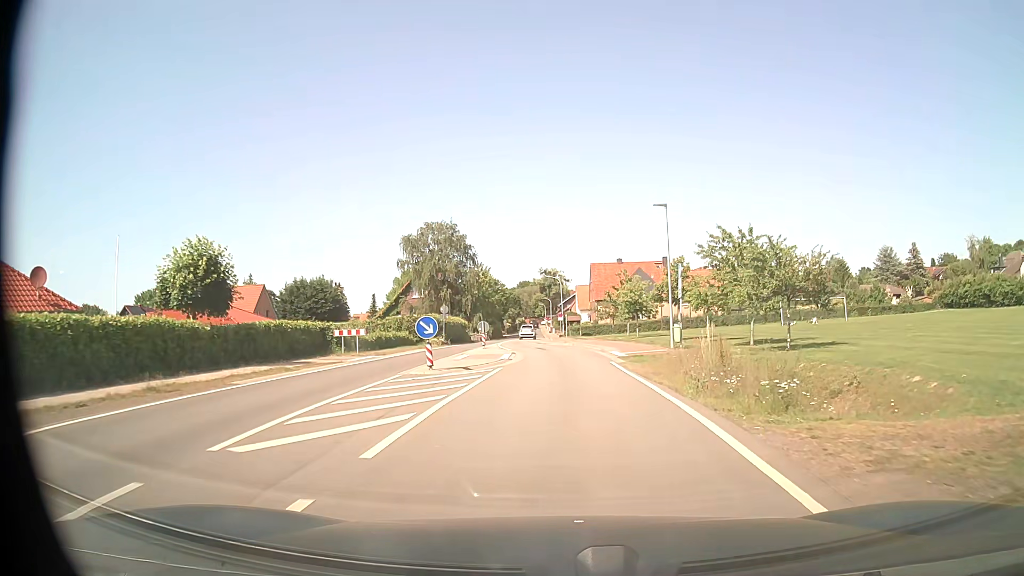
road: tertiary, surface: asphalt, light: Day
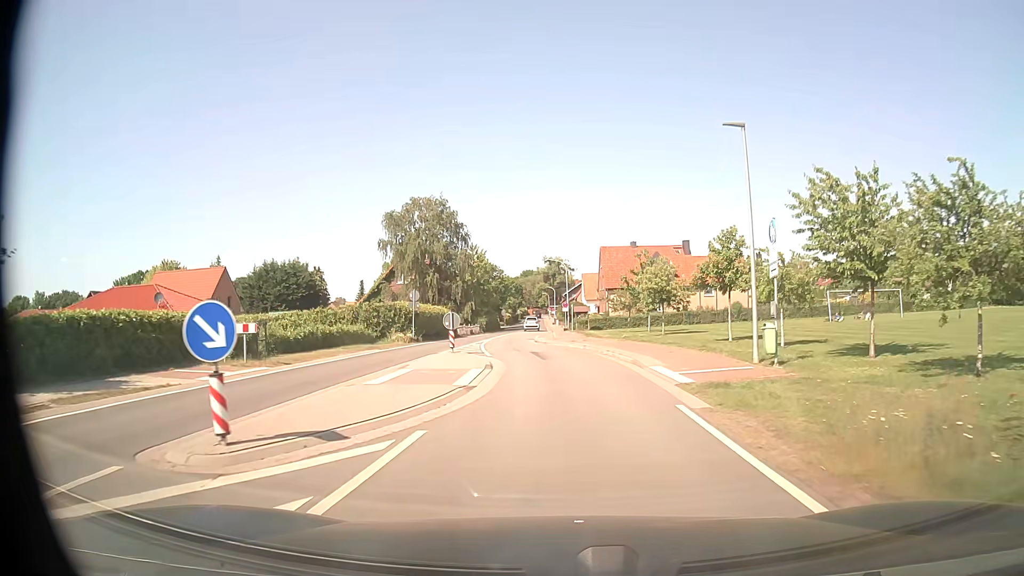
(0.0, +11.9) m; -1°
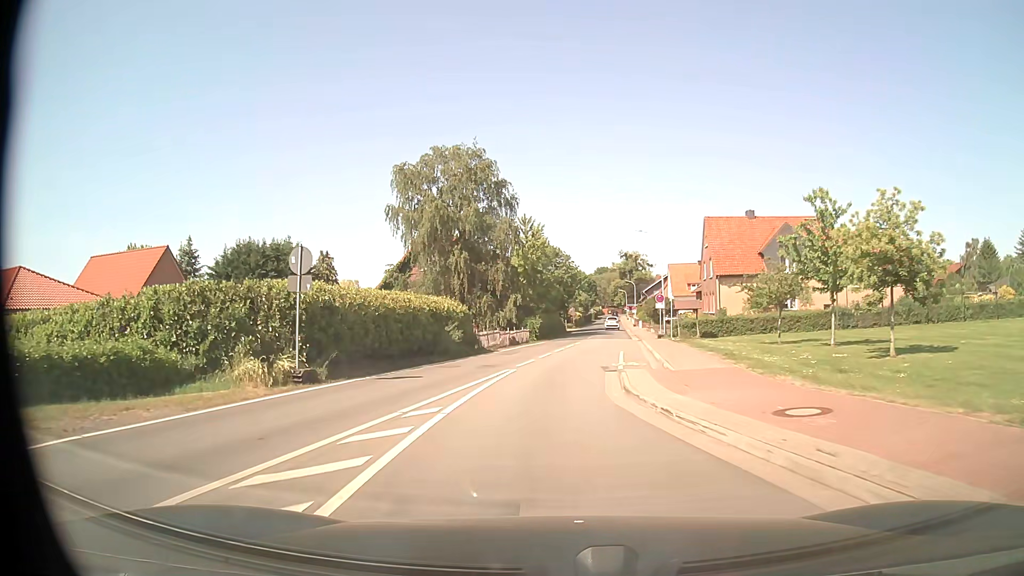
(-0.9, +24.4) m; -6°
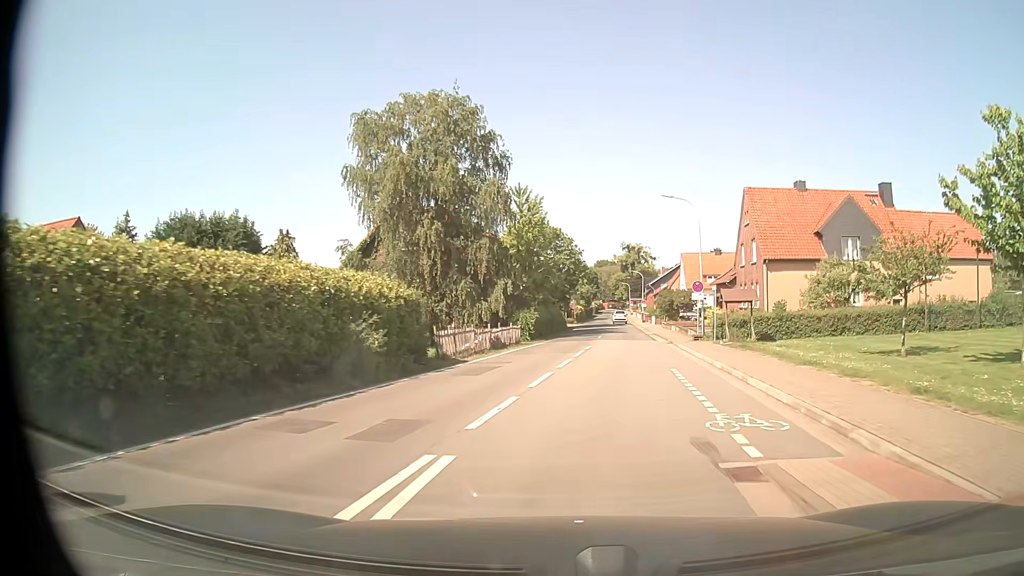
(-0.2, +12.0) m; 0°
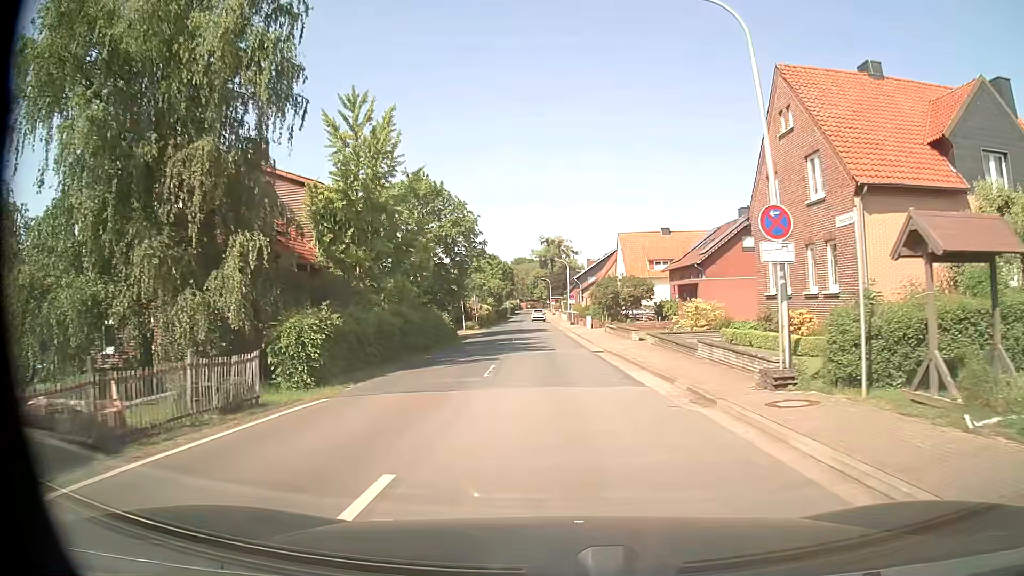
(+2.0, +23.3) m; +7°
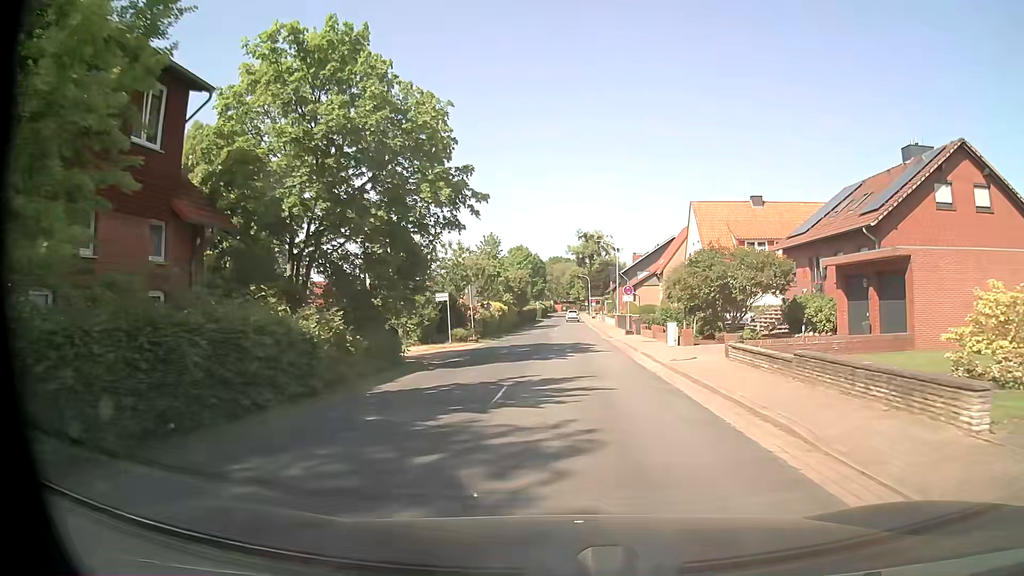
(-0.7, +23.4) m; -4°
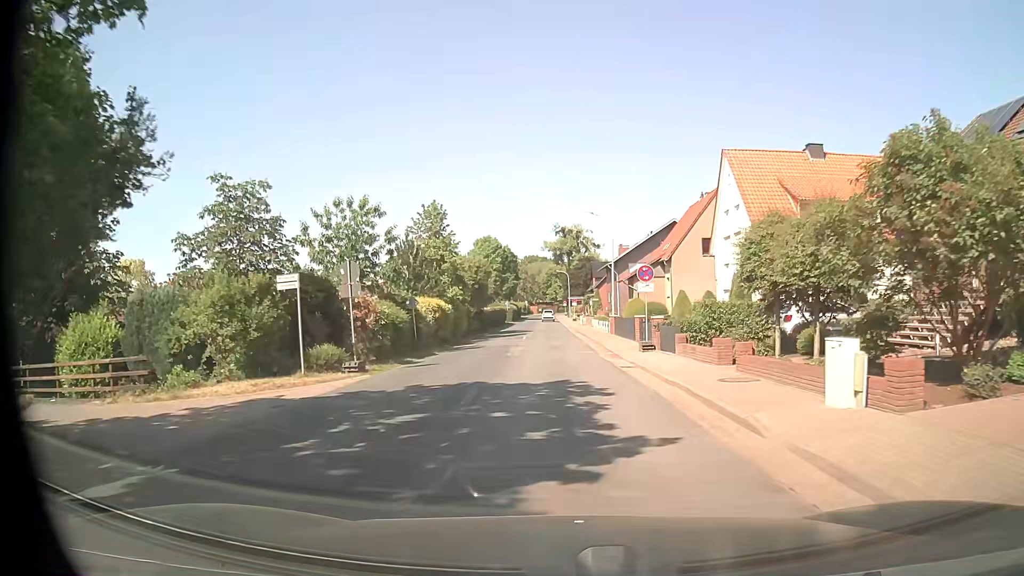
(+0.4, +17.5) m; +2°
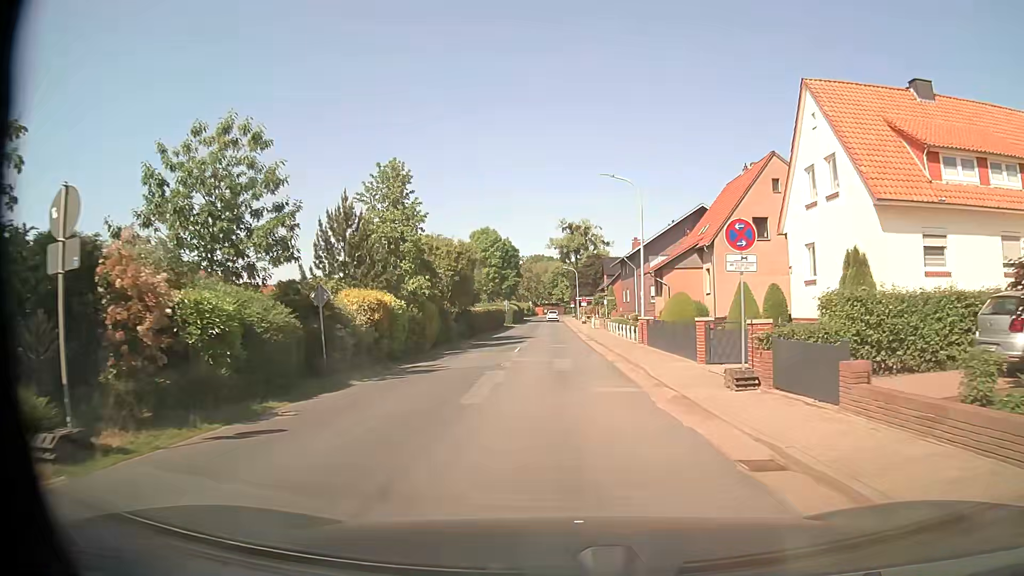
(0.0, +11.8) m; -1°
(0, +10) (0, +20) (0, +30) (0, +40) (0, +50) (0, +60) (0, +70) (-1, +80) (-1, +90) (-1, +100) m
